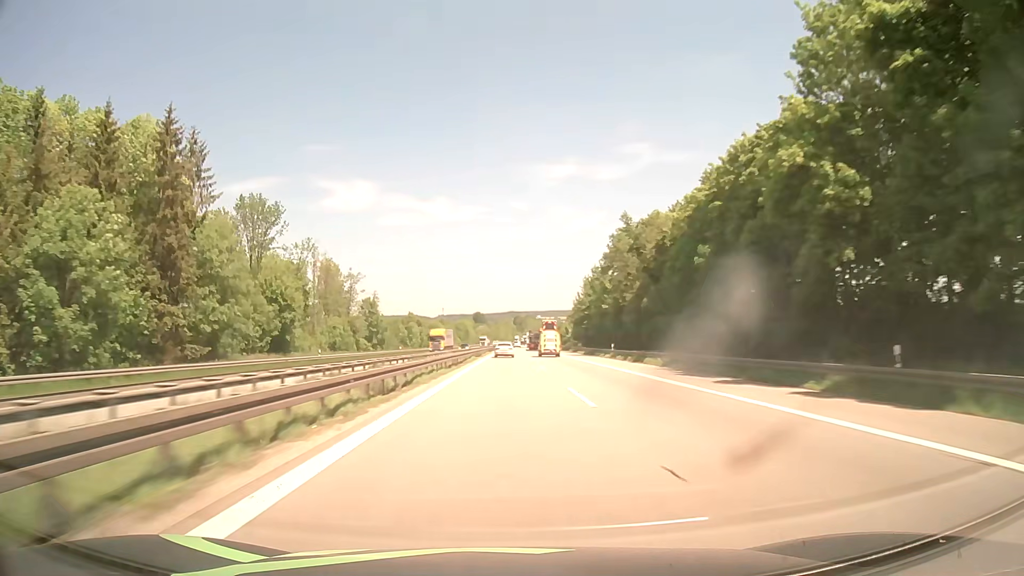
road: motorway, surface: asphalt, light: Day
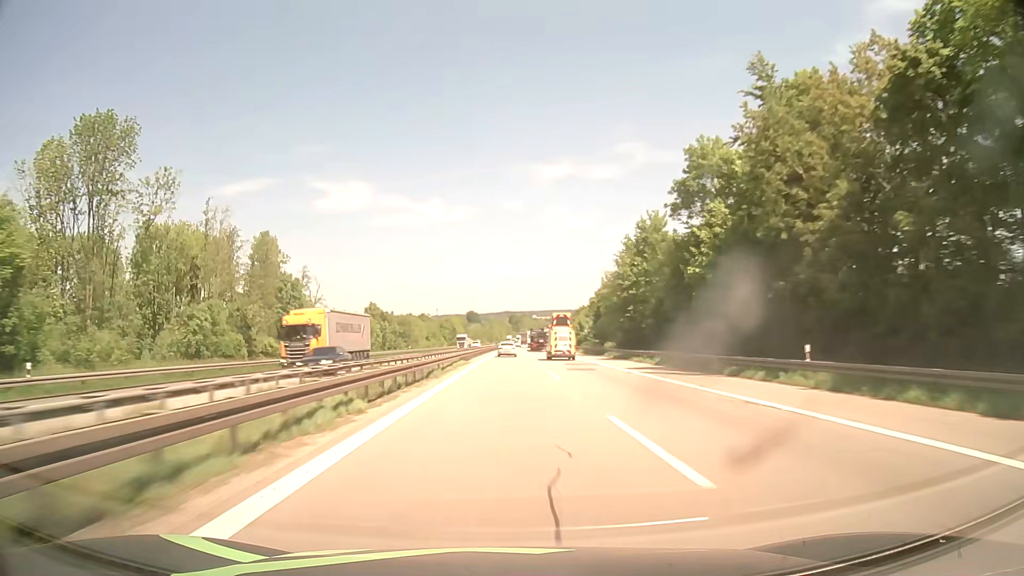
(+0.3, +44.3) m; +1°
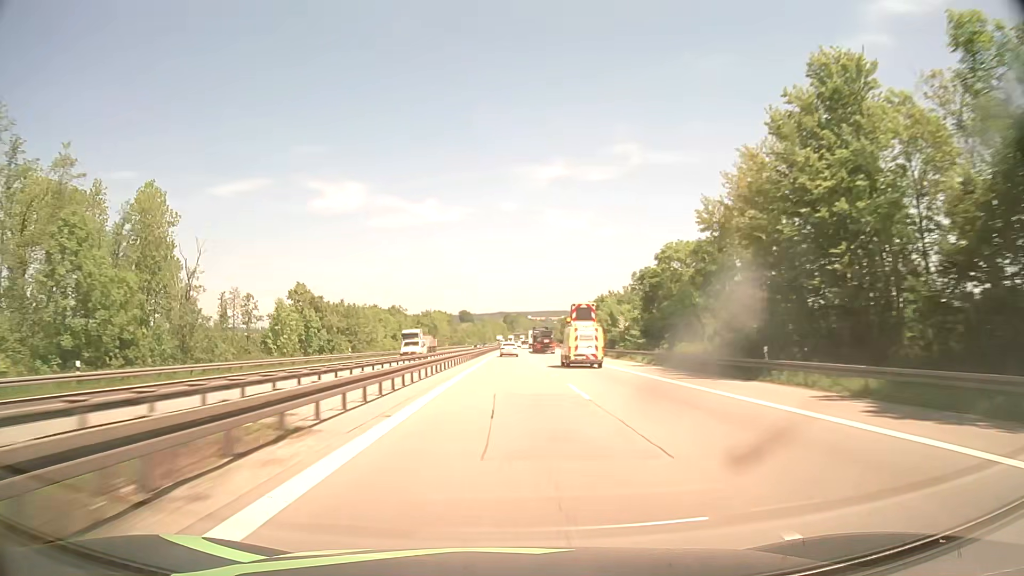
(+0.2, +44.2) m; 0°
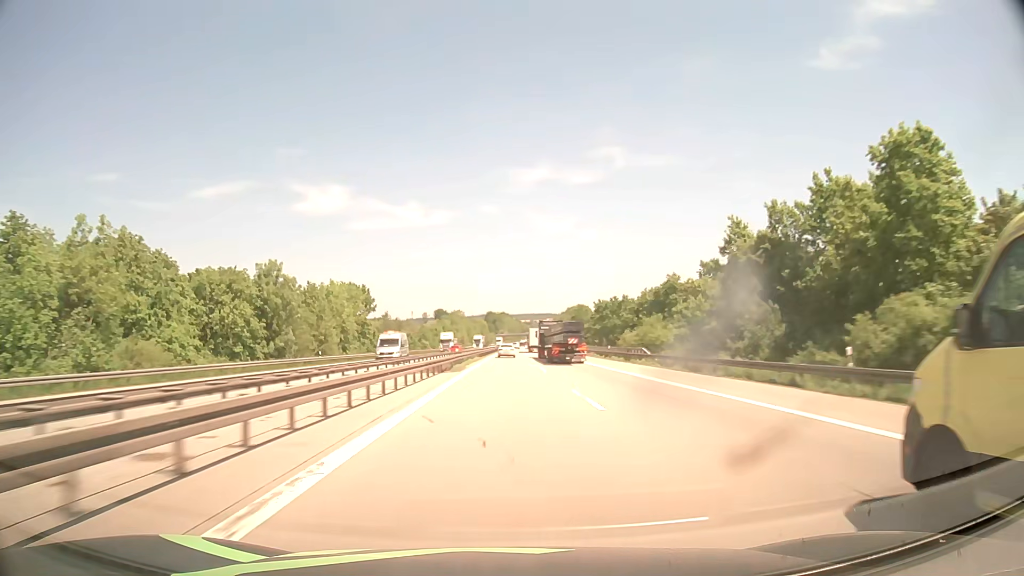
(+1.3, +111.2) m; +1°
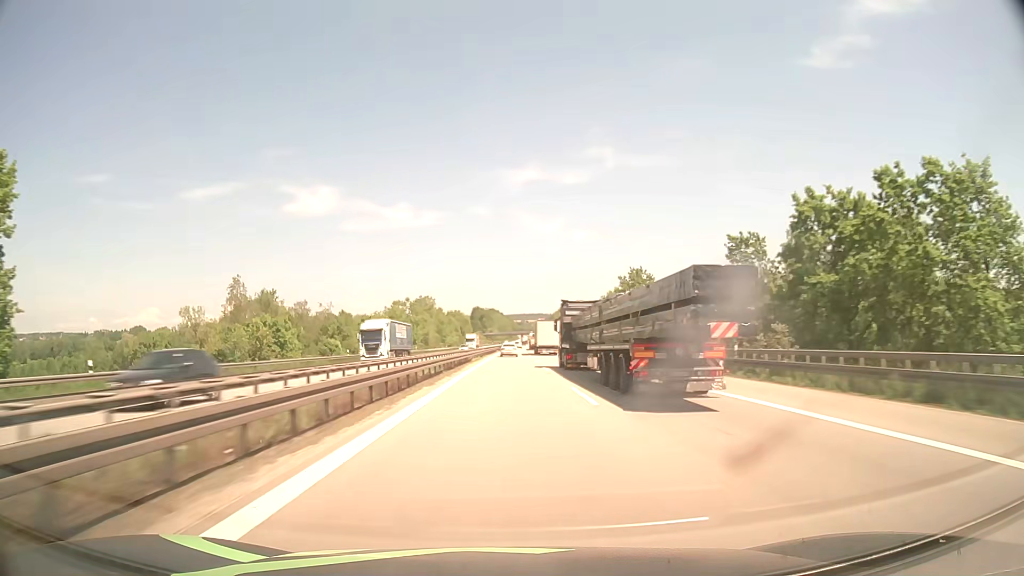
(+0.7, +89.9) m; +1°
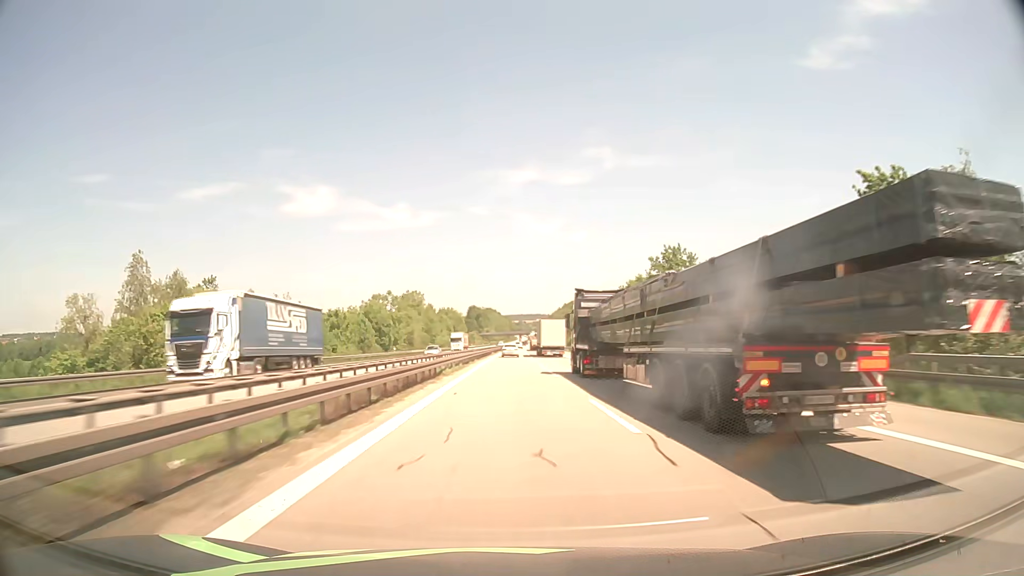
(0.0, +22.6) m; 0°
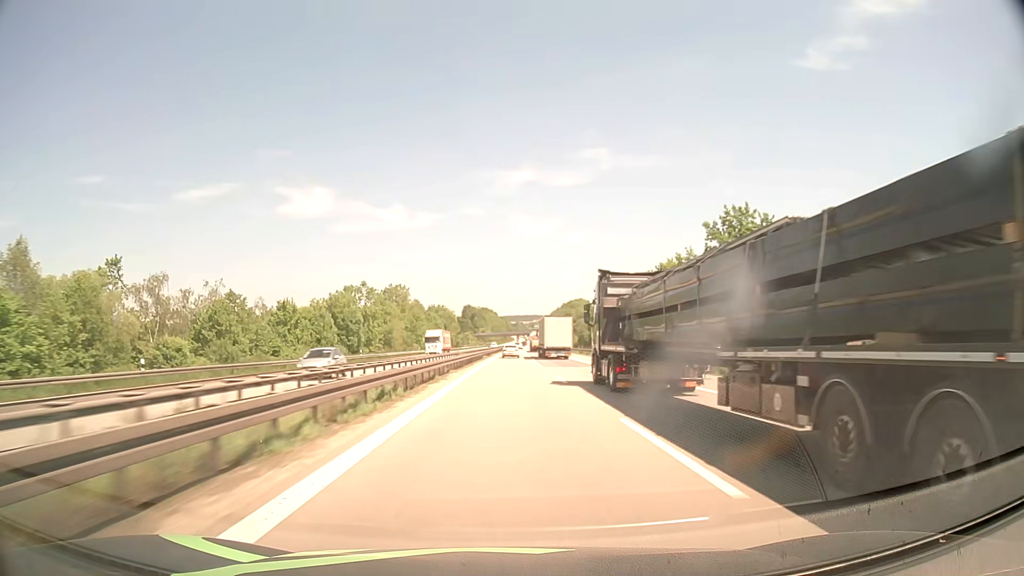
(+0.1, +22.6) m; 0°
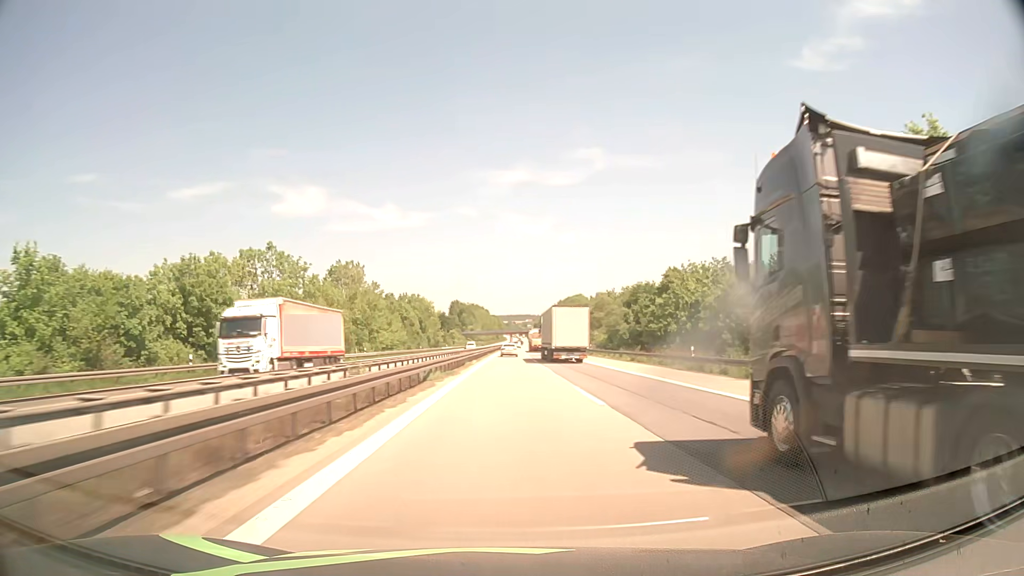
(+0.2, +45.3) m; +1°
(0, +10) (0, +20) (0, +30) (0, +40) (0, +50) (0, +60) (+1, +70) (+1, +80) (+1, +90) (+1, +100) m
